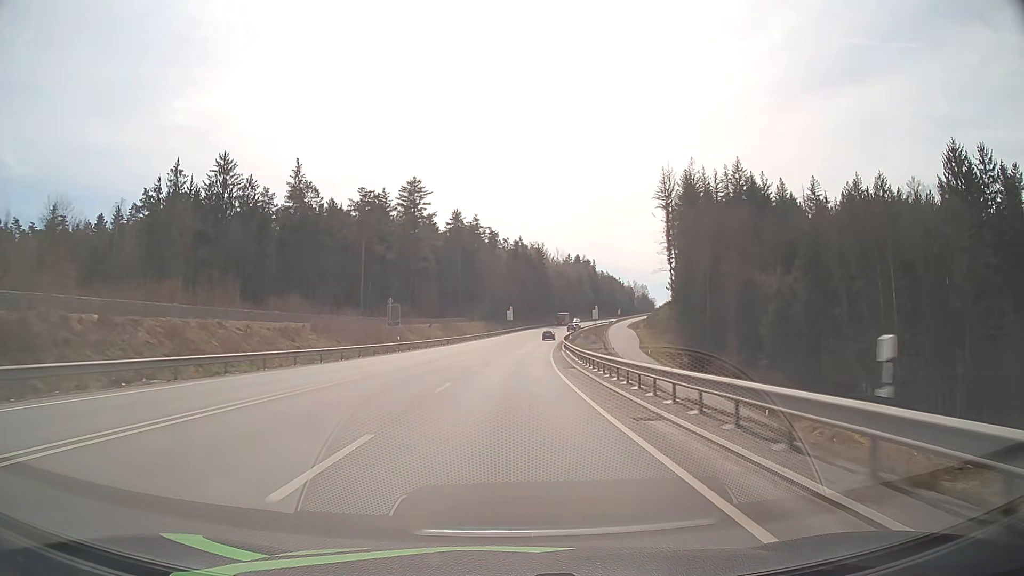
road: primary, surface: asphalt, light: Day
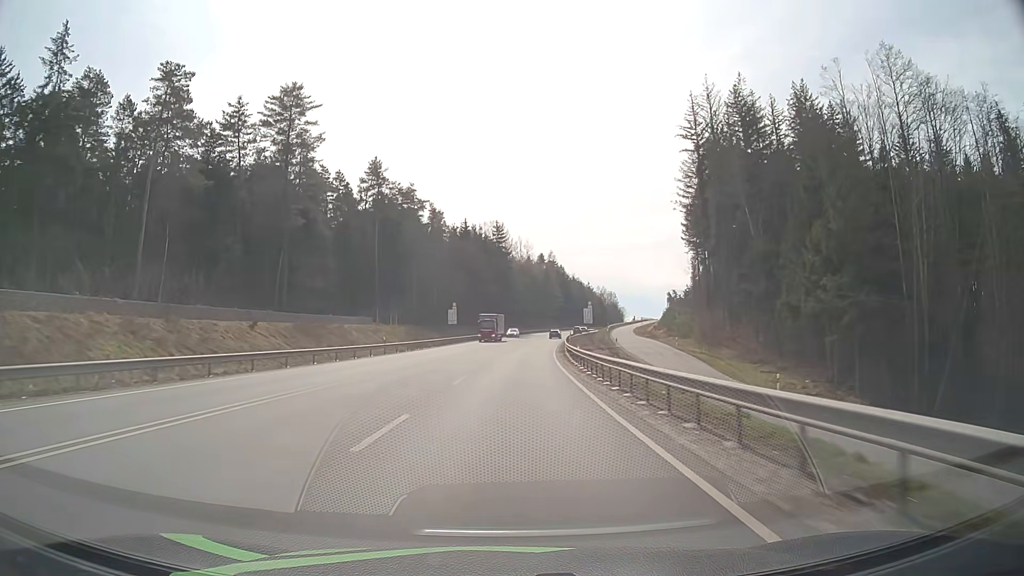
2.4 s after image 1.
(+2.1, +57.3) m; +4°
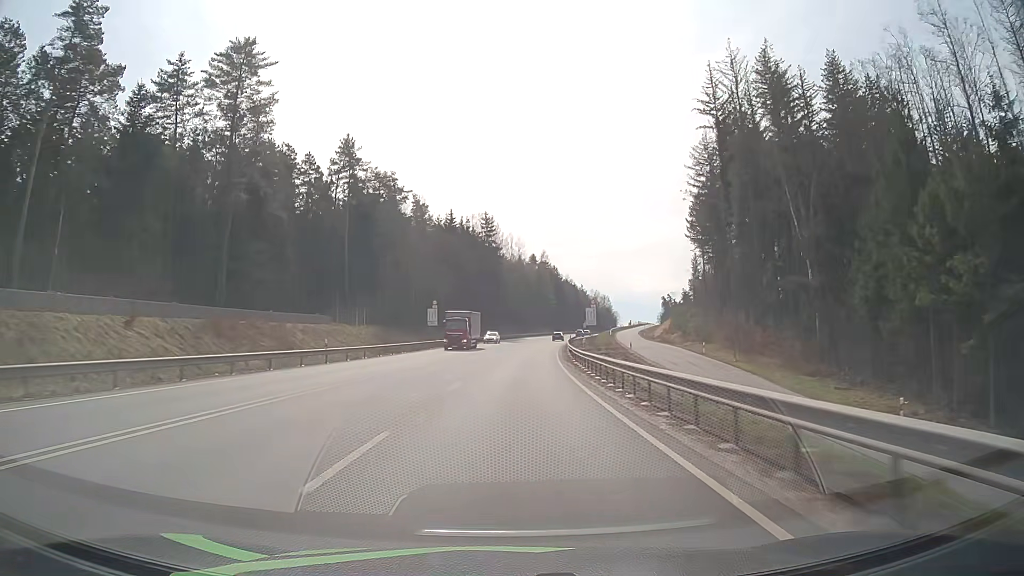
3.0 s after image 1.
(+0.1, +14.2) m; +1°
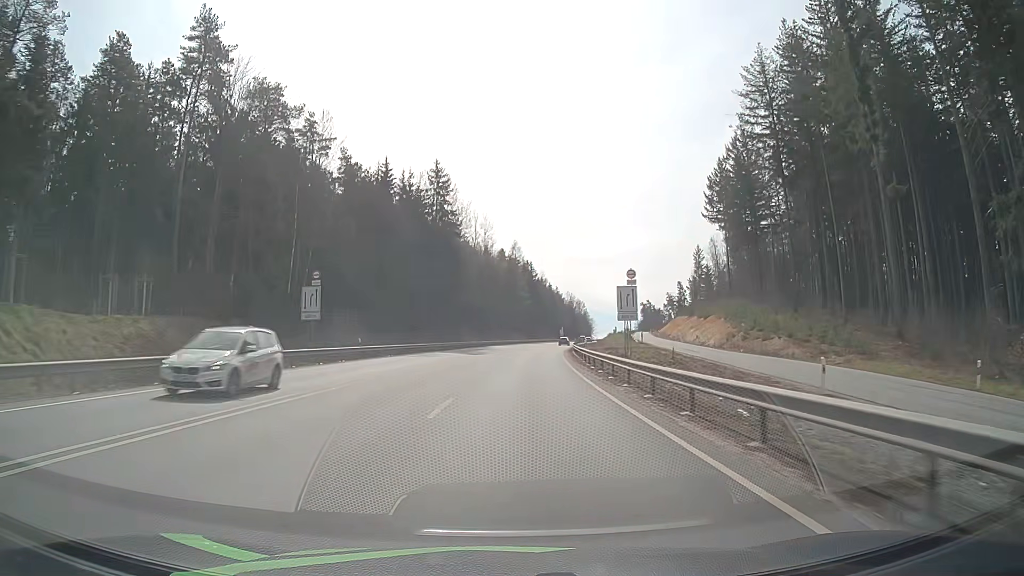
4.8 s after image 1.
(+1.0, +42.2) m; +3°
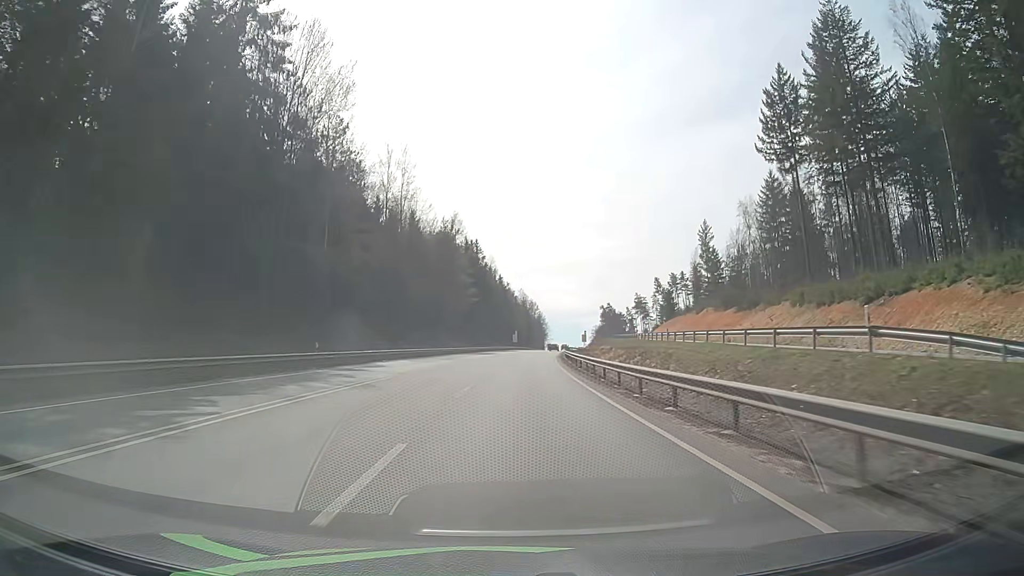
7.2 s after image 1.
(+2.0, +55.0) m; +5°
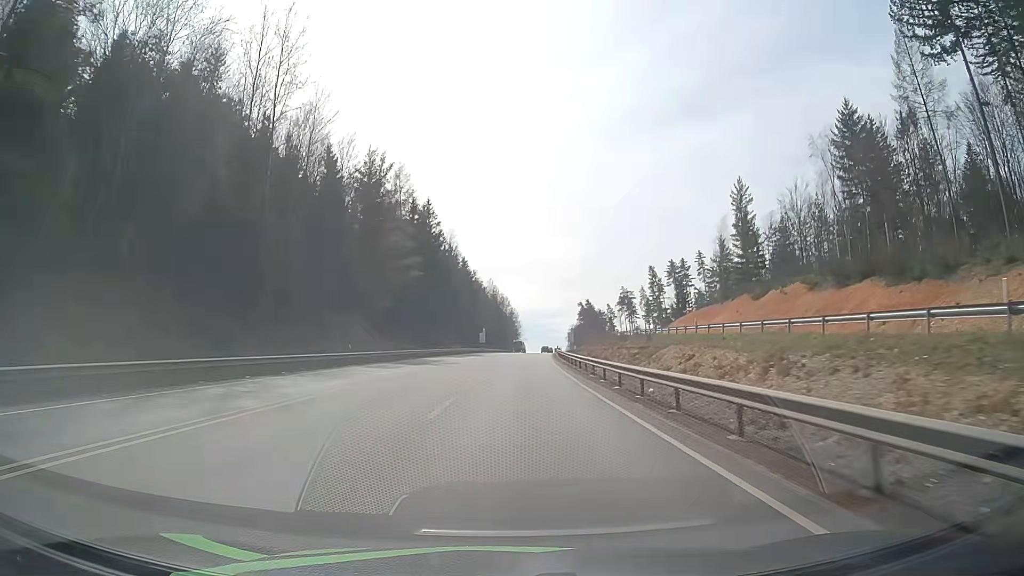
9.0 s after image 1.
(+0.8, +41.0) m; +2°
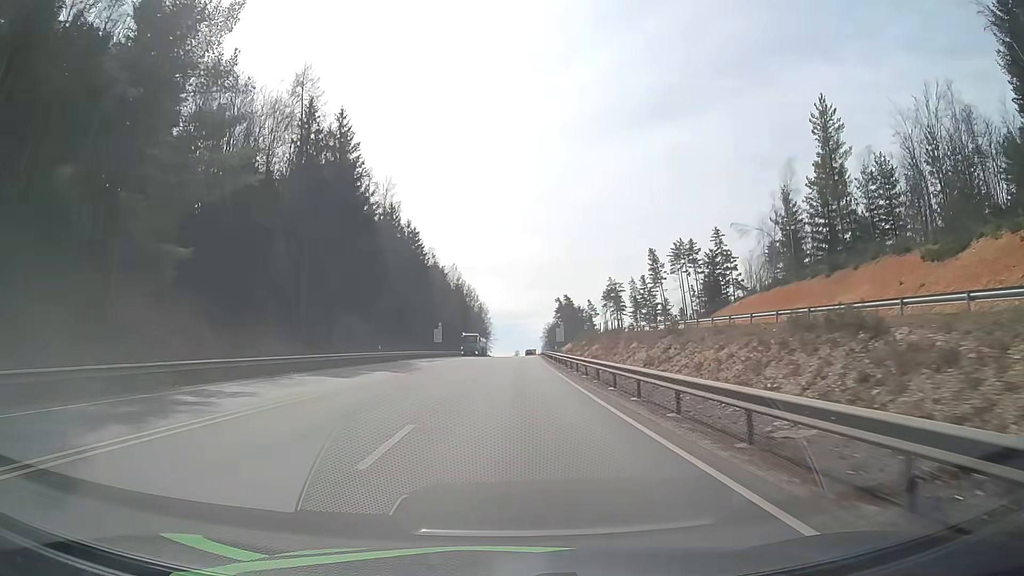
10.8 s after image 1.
(+0.9, +41.2) m; +3°
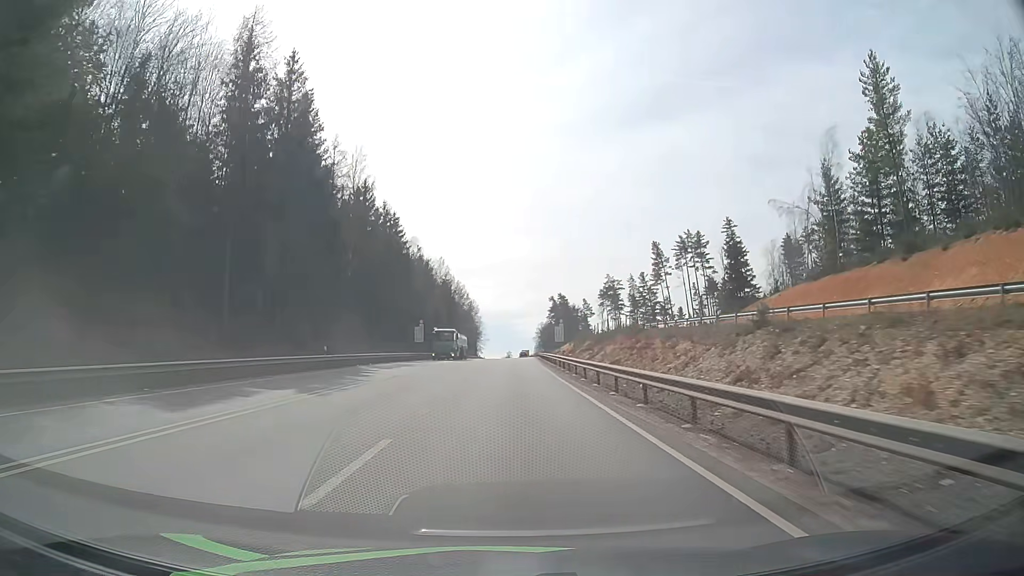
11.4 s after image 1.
(+0.1, +13.8) m; +1°
(0, +10) (0, +20) (0, +30) (0, +40) (+1, +50) (+1, +60) (+1, +70) (+1, +80) (+2, +90) (+2, +100) m
